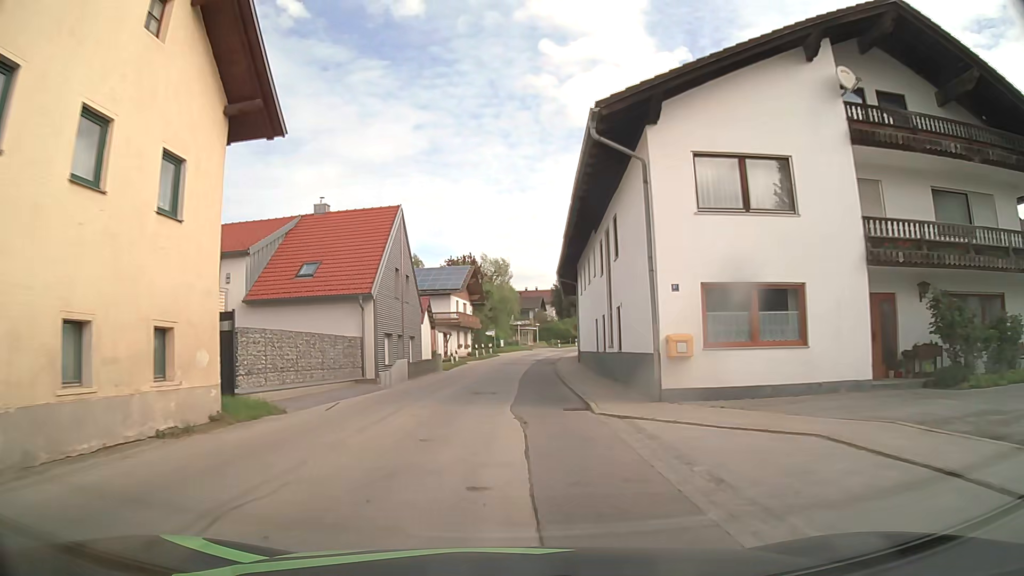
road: tertiary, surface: asphalt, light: Day
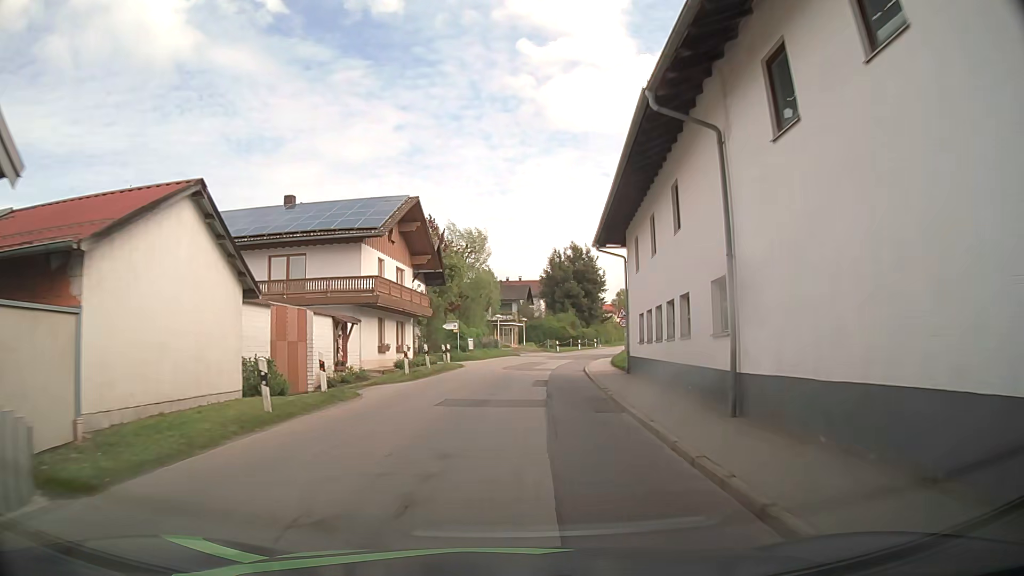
(+0.5, +29.7) m; +2°
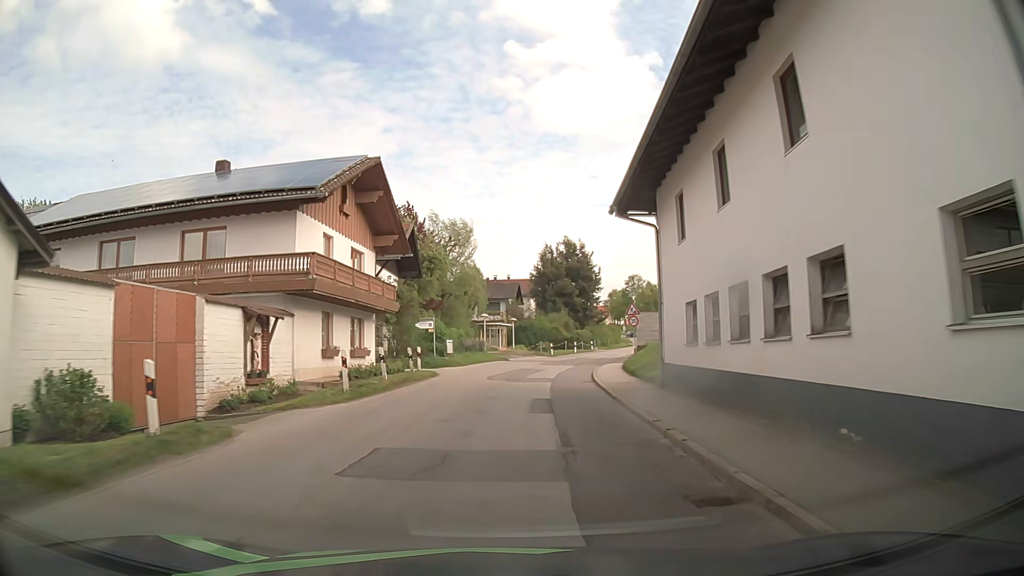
(0.0, +7.5) m; +1°
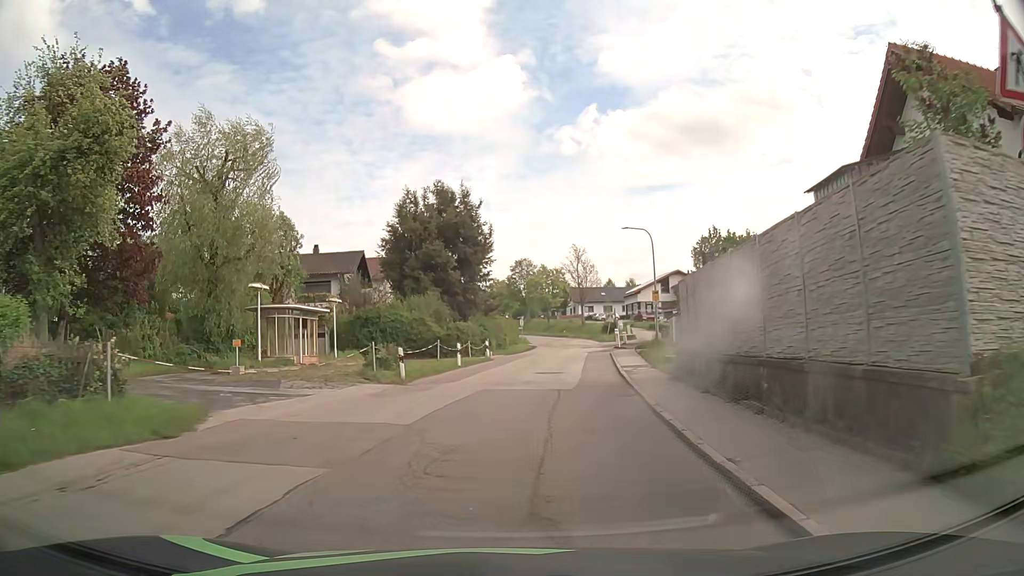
(+2.7, +33.8) m; +11°
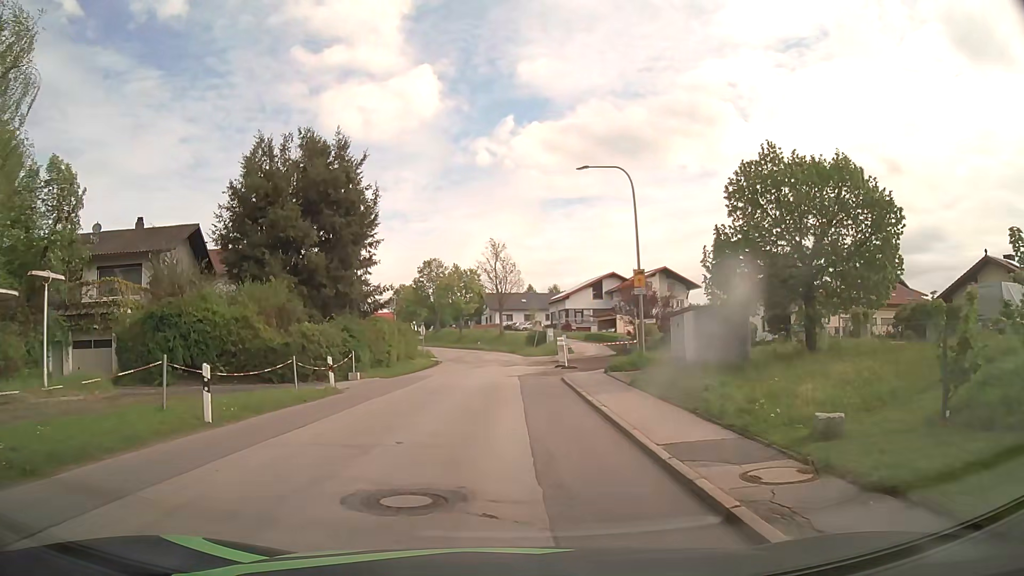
(+1.5, +18.2) m; +8°
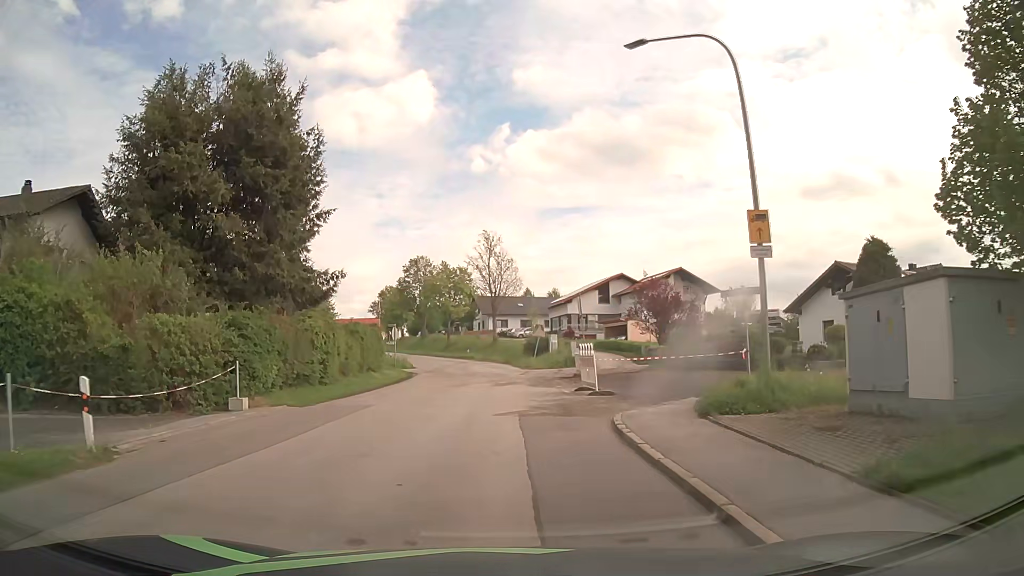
(+0.1, +12.5) m; 0°
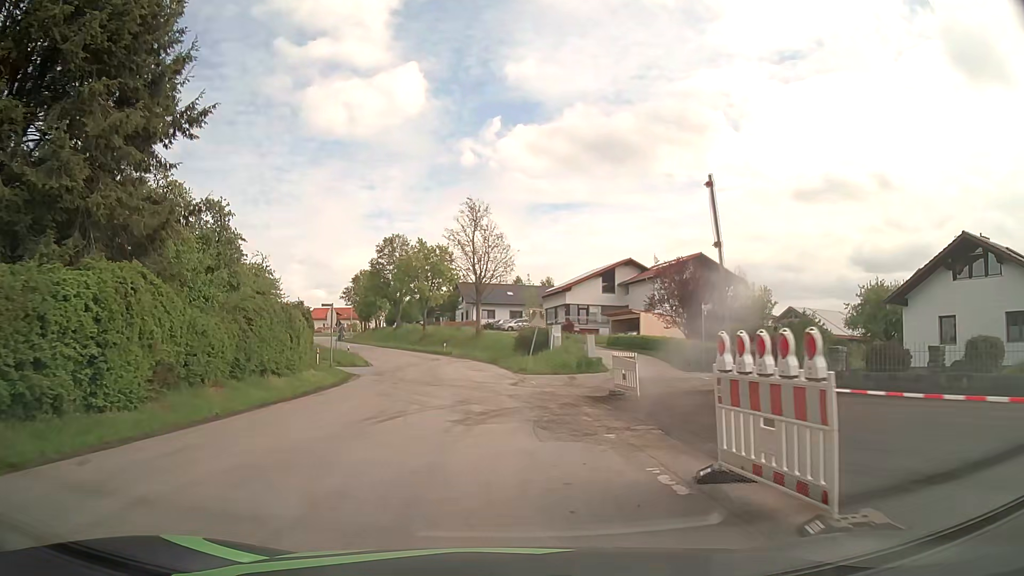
(+0.2, +14.5) m; +2°
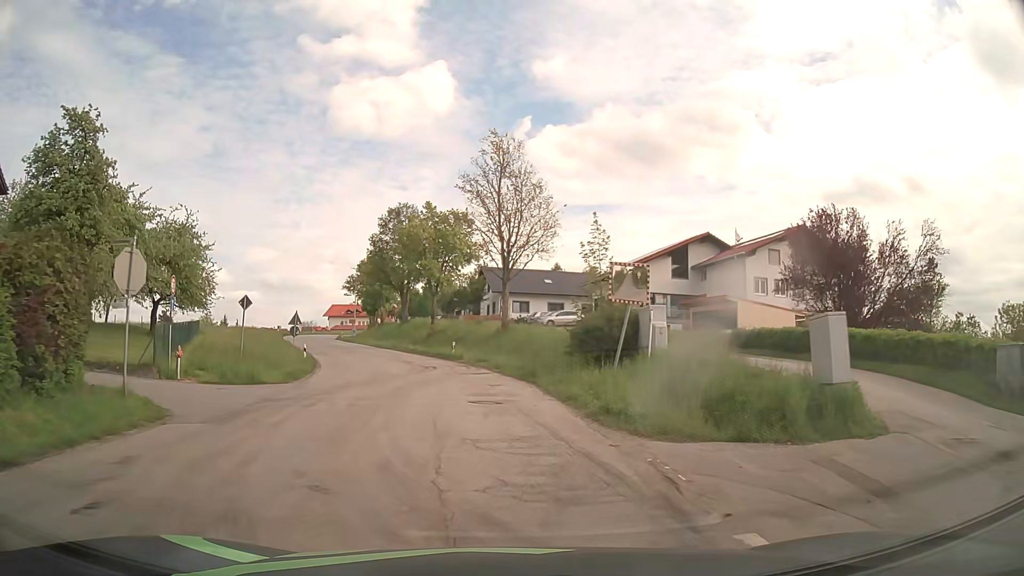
(-0.4, +20.8) m; -2°
(0, +10) (-1, +20) (-3, +30) (-5, +39) (-9, +49) (-12, +58) (-16, +67) (-20, +77) (-23, +86) (-26, +96) m
